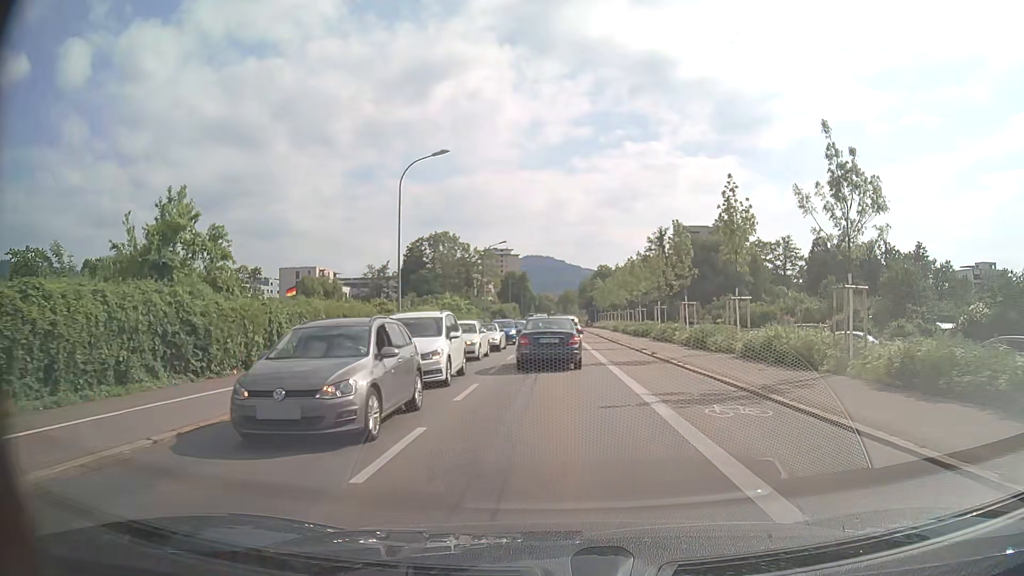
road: secondary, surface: asphalt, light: Day
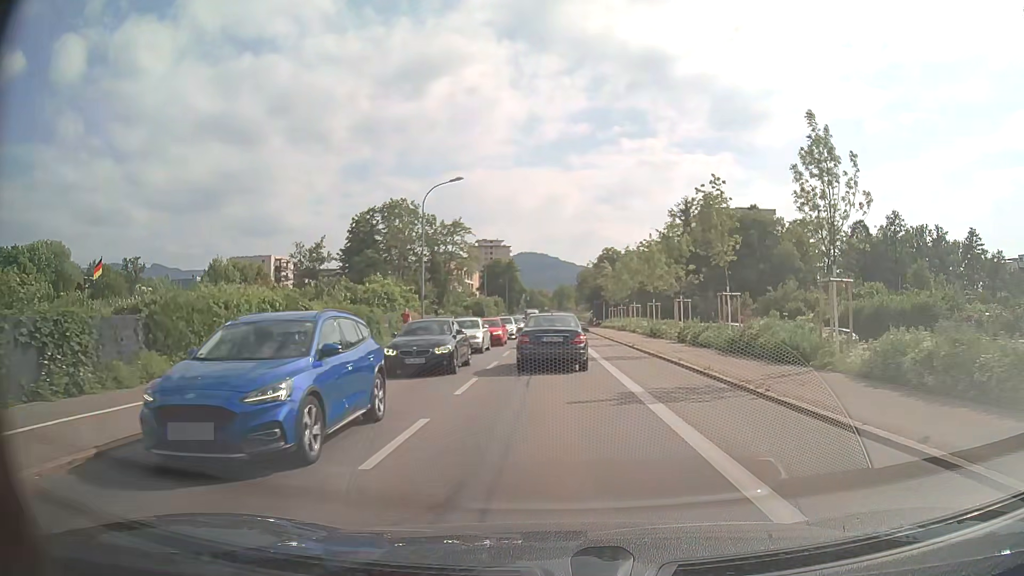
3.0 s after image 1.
(0.0, +29.5) m; 0°
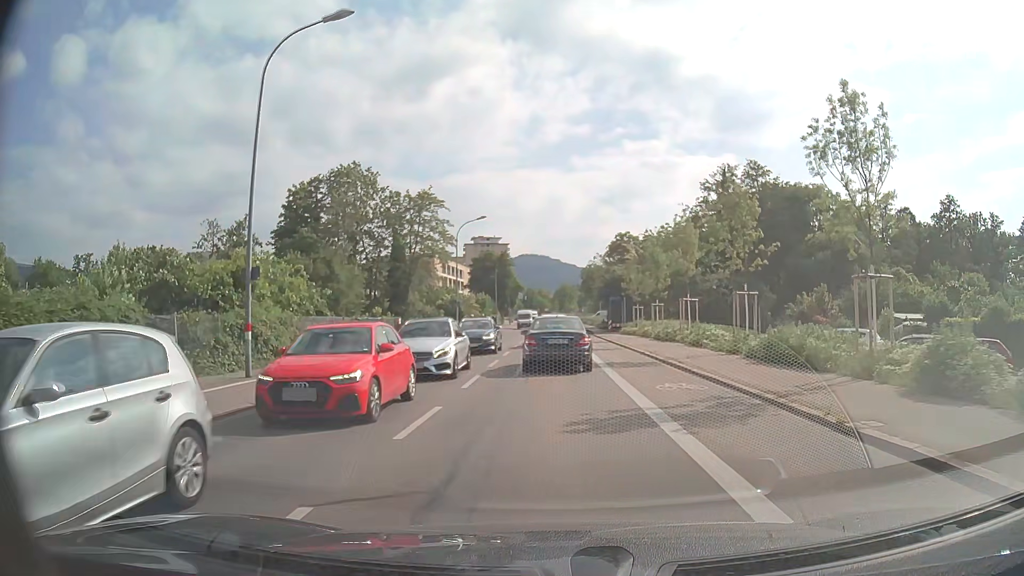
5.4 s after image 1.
(0.0, +22.2) m; 0°
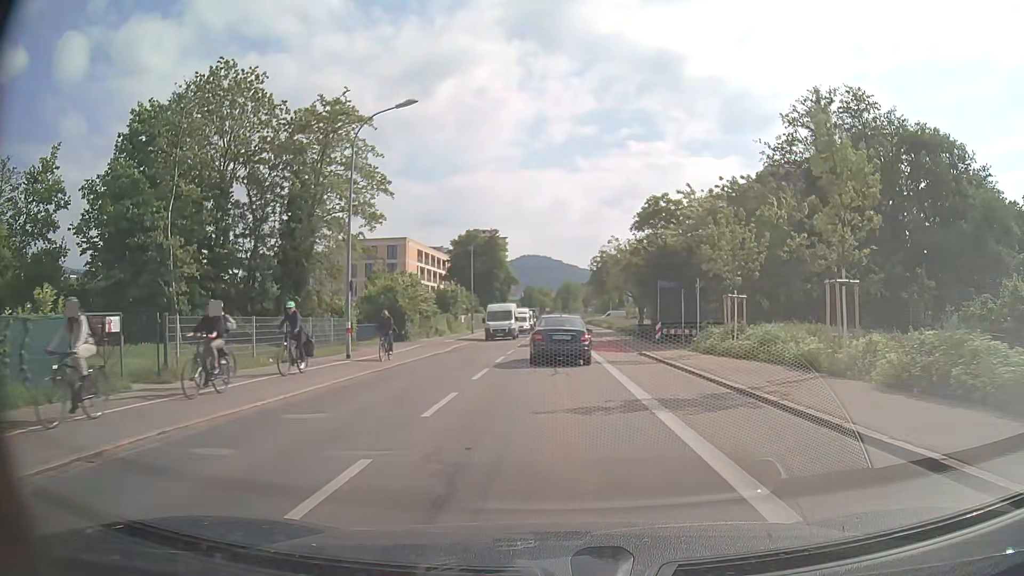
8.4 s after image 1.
(-0.2, +28.5) m; 0°
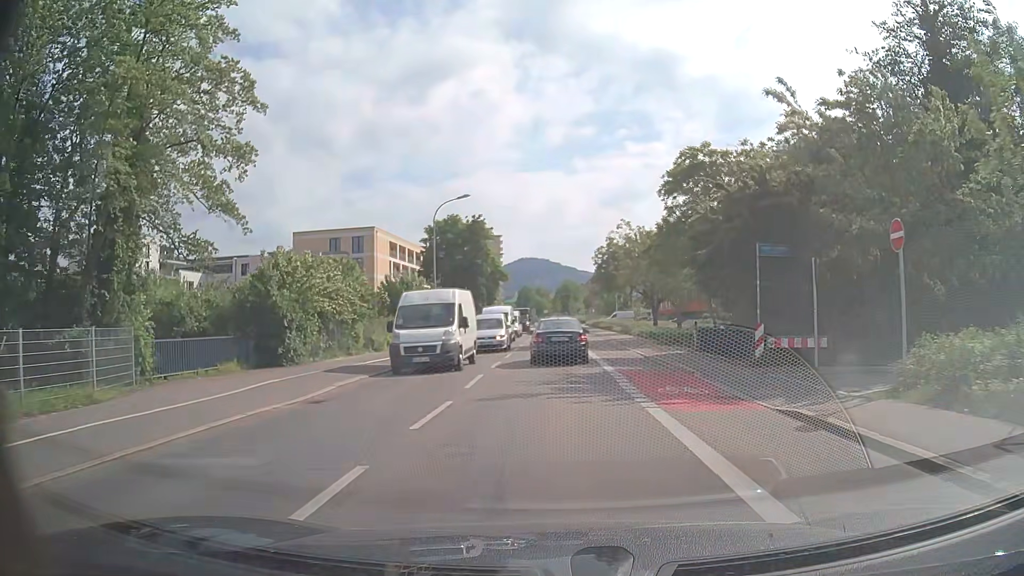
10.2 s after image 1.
(0.0, +18.1) m; 0°
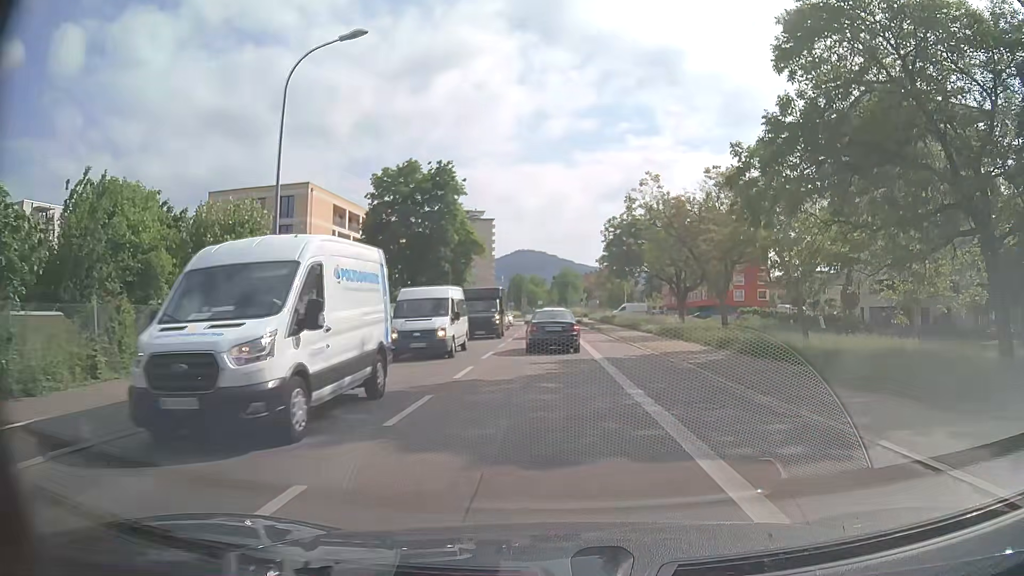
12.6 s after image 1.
(0.0, +24.2) m; 0°
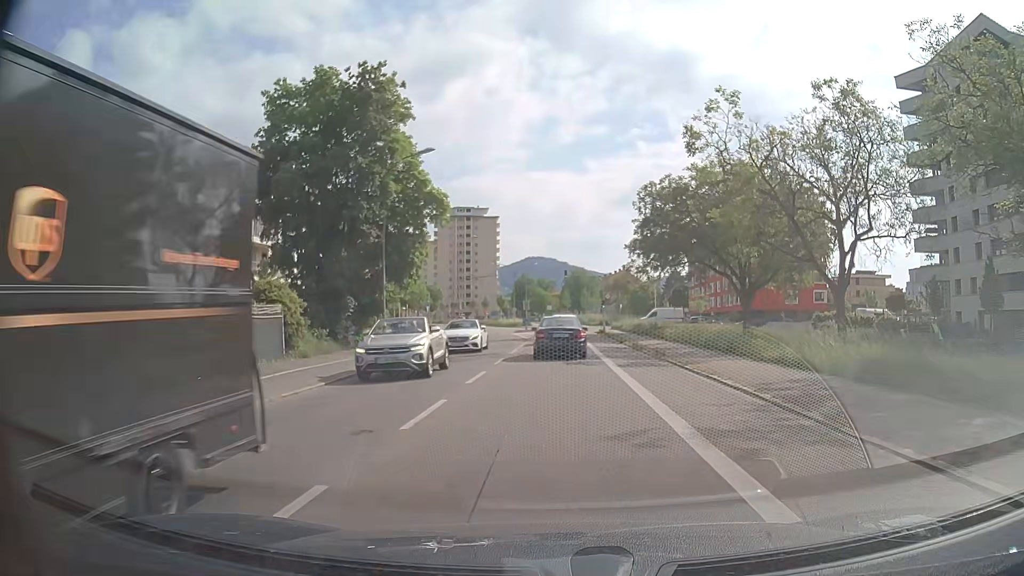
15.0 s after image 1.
(-0.1, +23.7) m; -1°
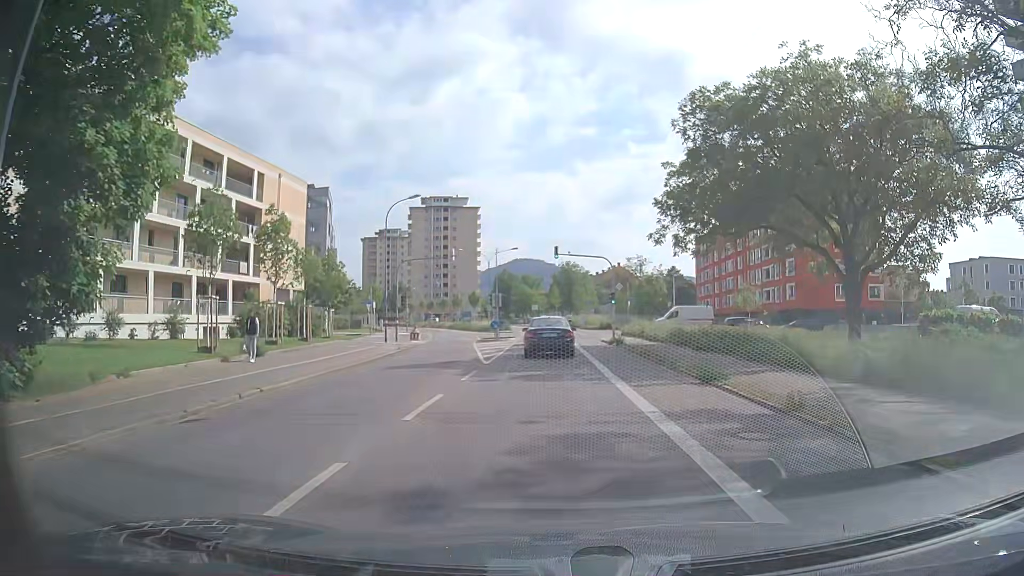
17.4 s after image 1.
(+0.4, +23.1) m; +2°
(0, +10) (0, +20) (0, +30) (0, +40) (-1, +50) (-1, +60) (-2, +70) (-3, +80) (-5, +90) (-7, +99) m
